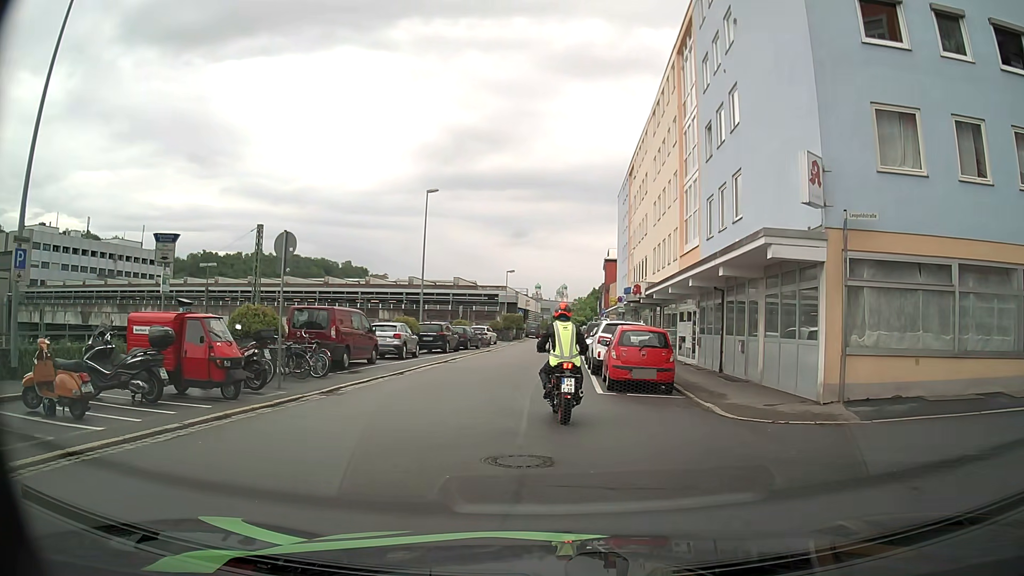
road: residential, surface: asphalt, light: Day
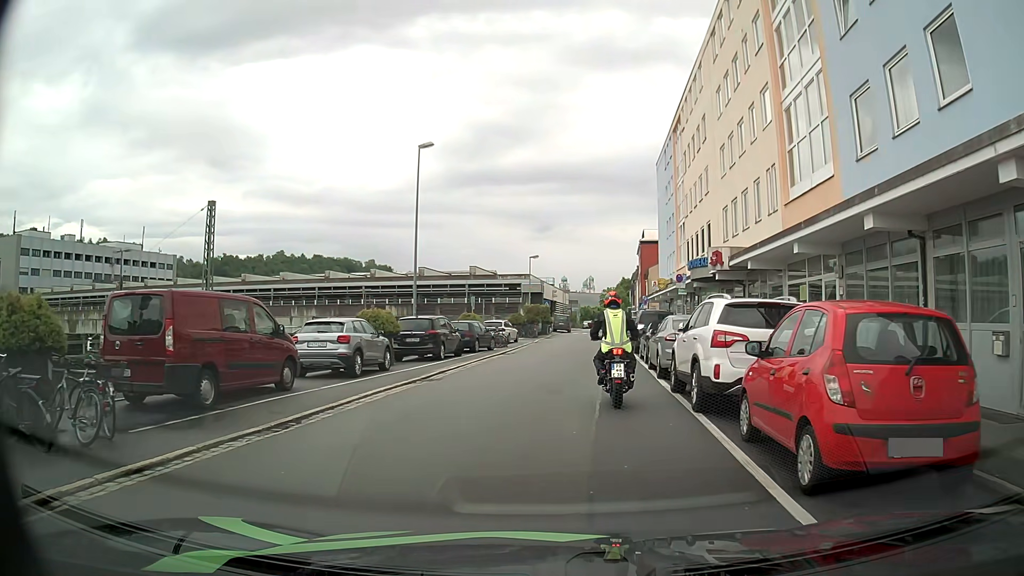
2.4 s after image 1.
(-0.4, +11.1) m; -2°
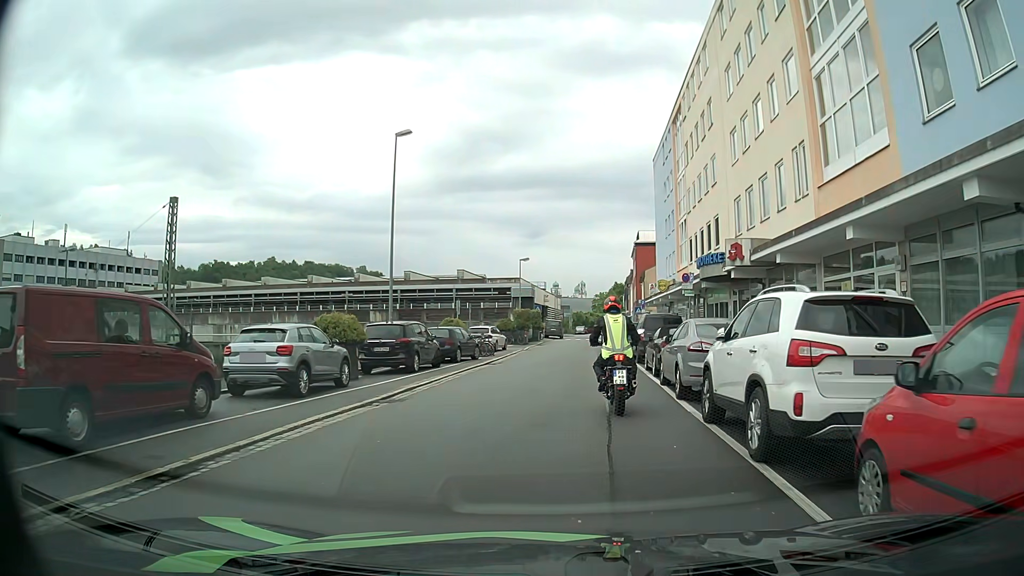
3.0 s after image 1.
(0.0, +3.4) m; +2°
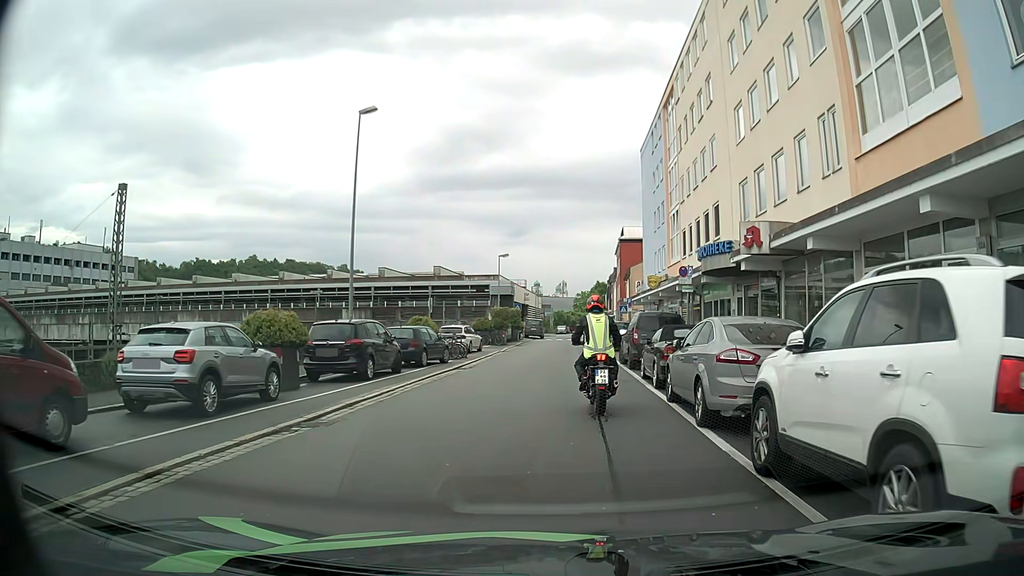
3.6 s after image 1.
(0.0, +3.3) m; -1°
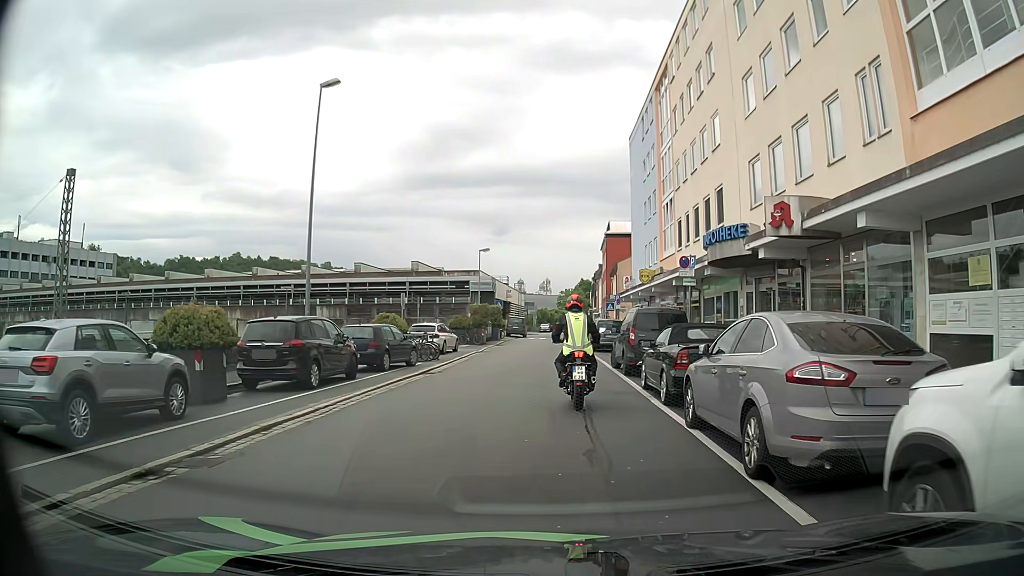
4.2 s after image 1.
(+0.1, +3.1) m; 0°
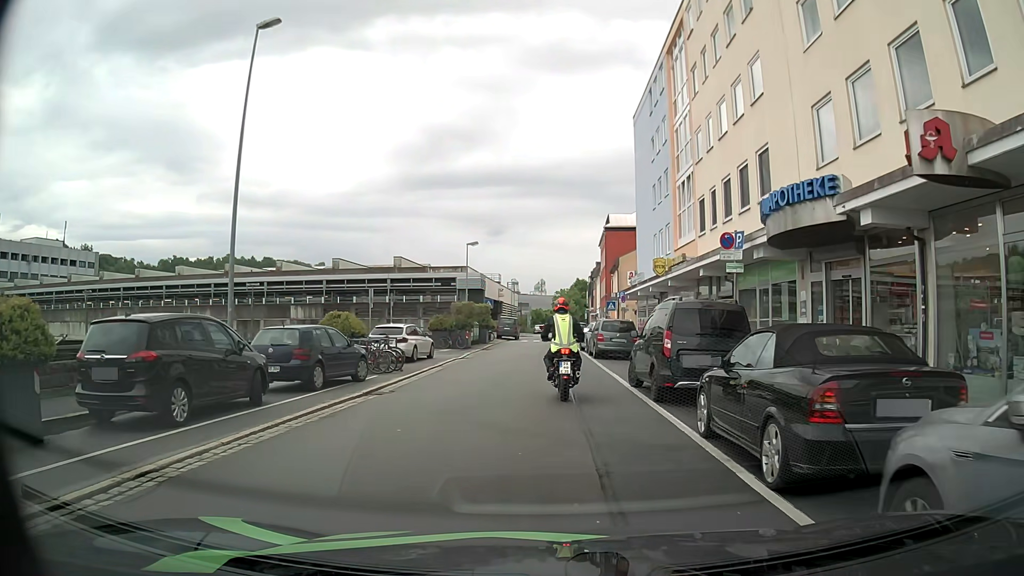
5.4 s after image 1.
(+0.2, +5.7) m; +3°
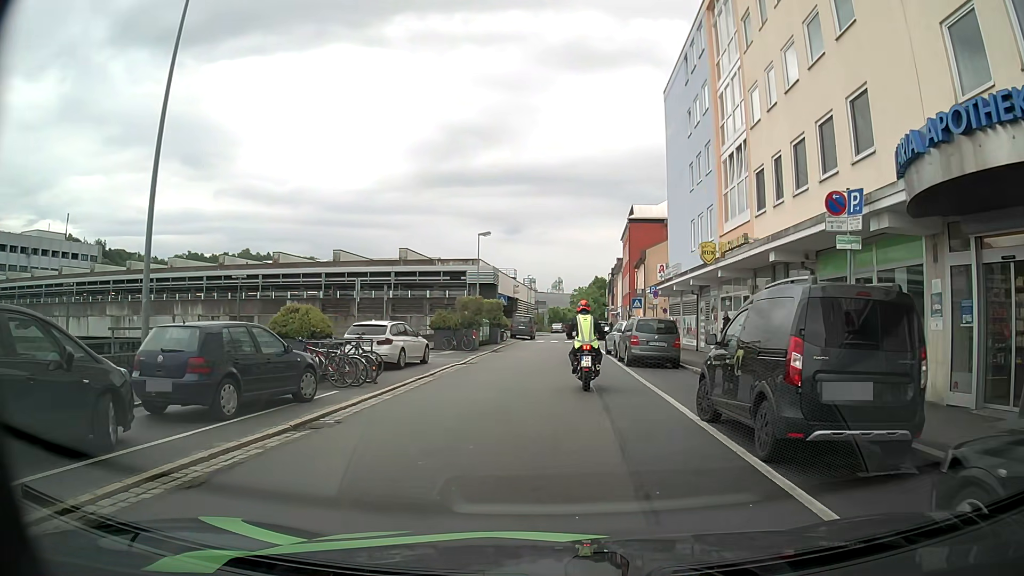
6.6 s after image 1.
(-0.1, +5.2) m; -1°
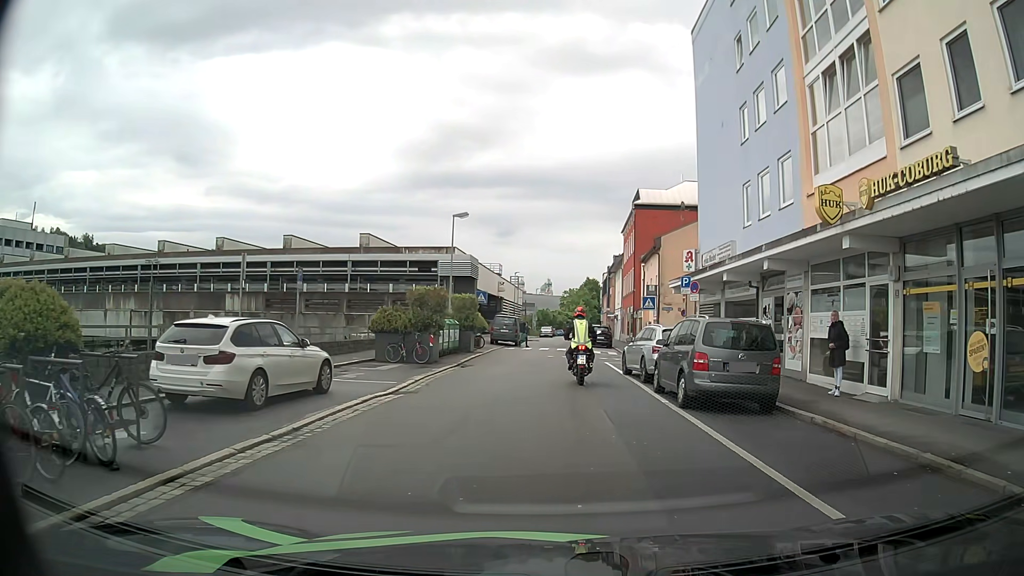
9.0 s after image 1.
(-0.1, +10.1) m; 0°
(0, +10) (0, +20) (+1, +30) (+1, +40) (+1, +50) (+1, +60) (+2, +70) (+2, +80) (+3, +90) (+4, +100) m
